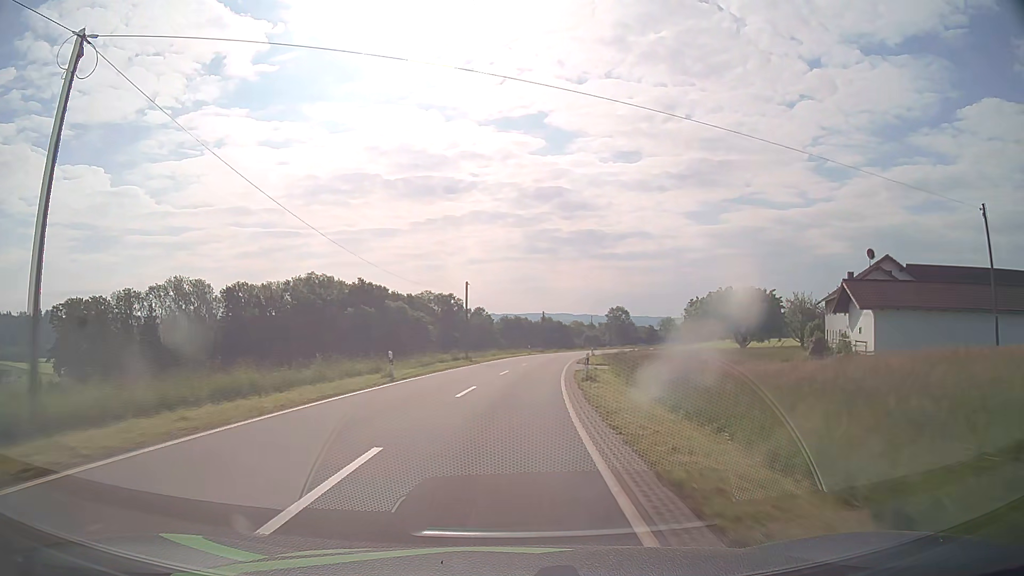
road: tertiary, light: Day
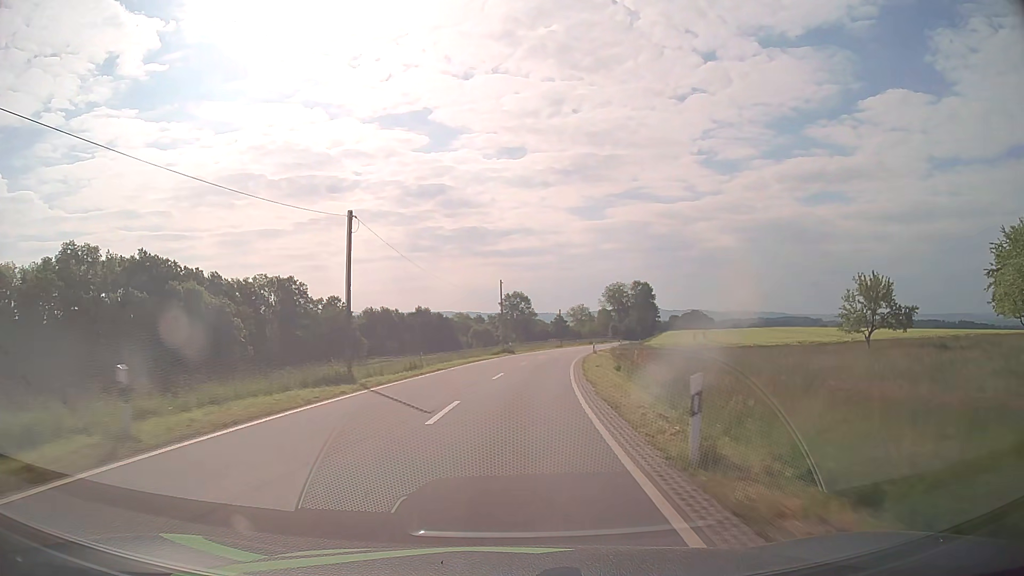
(+6.1, +66.0) m; +10°
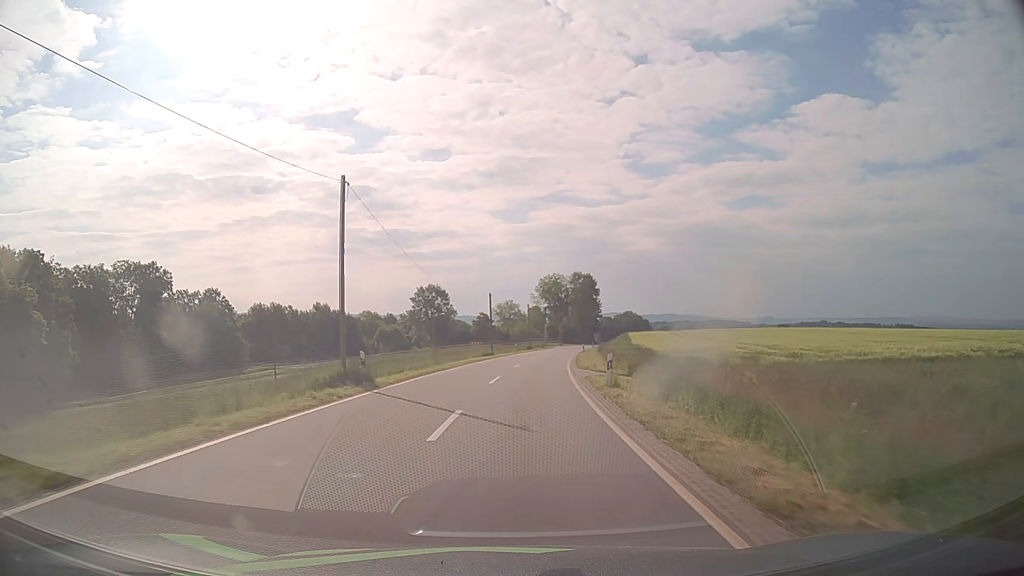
(+2.1, +37.7) m; +7°
